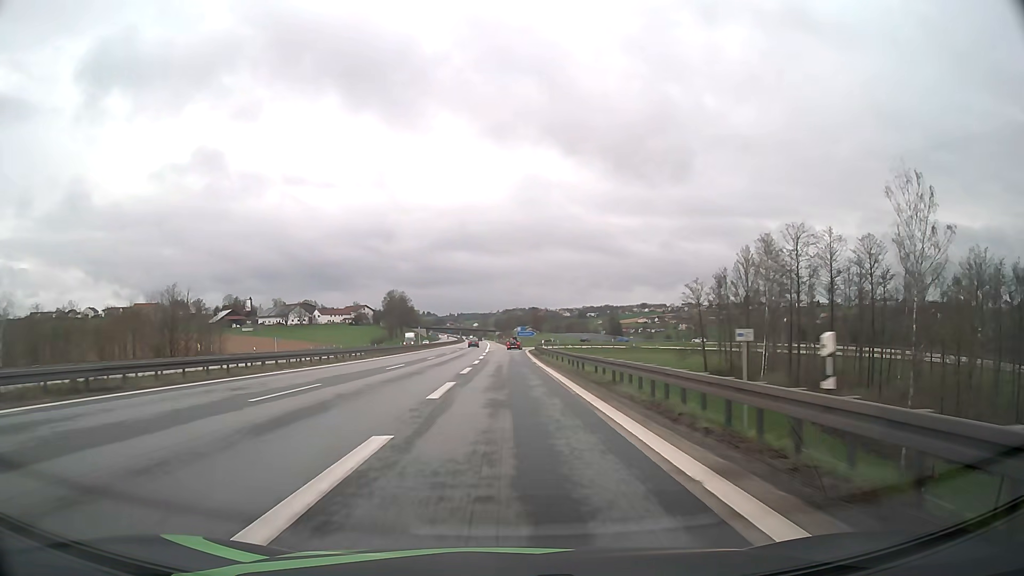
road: motorway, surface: asphalt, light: Day
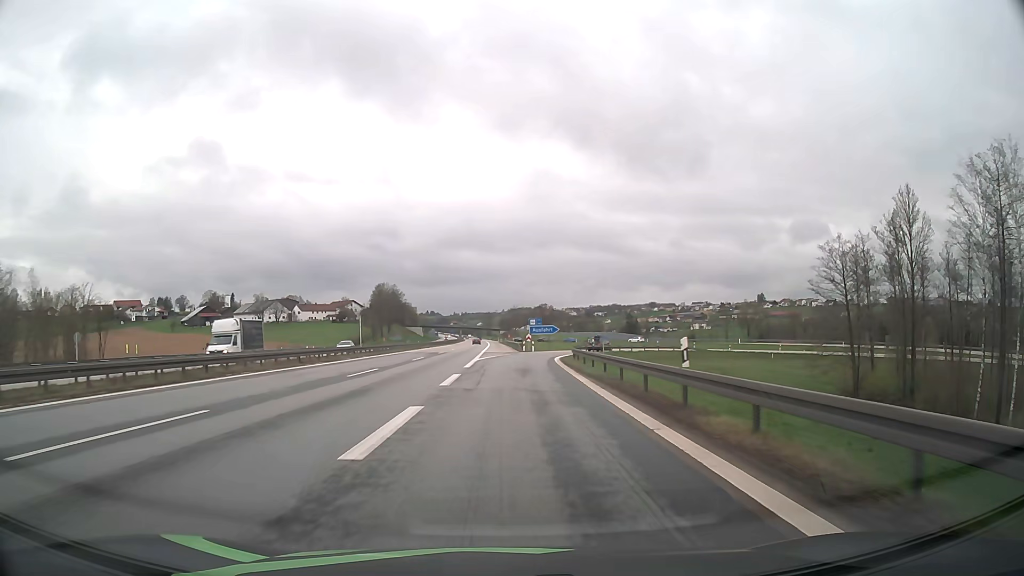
(-0.2, +44.0) m; 0°
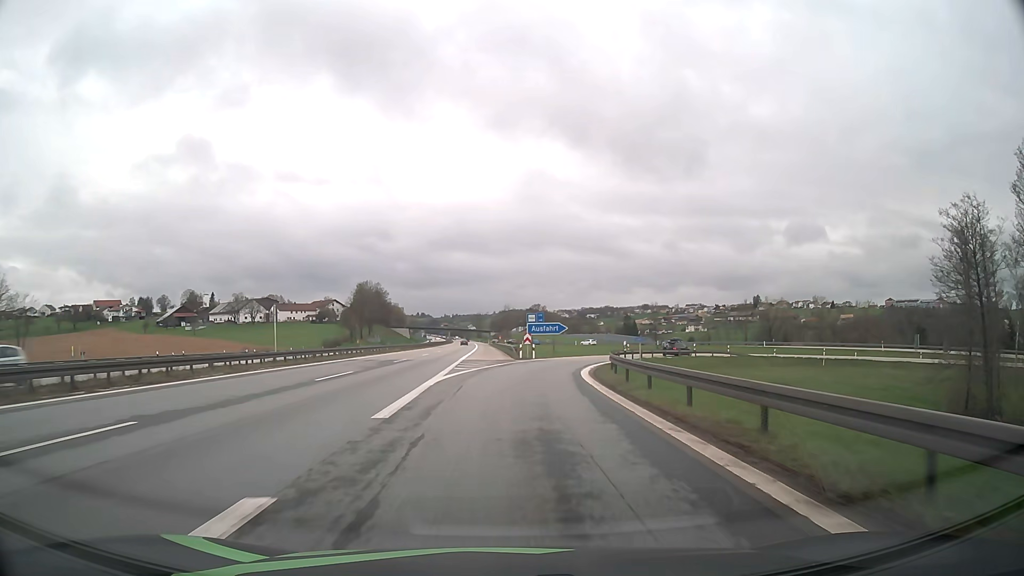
(+0.1, +20.0) m; +1°
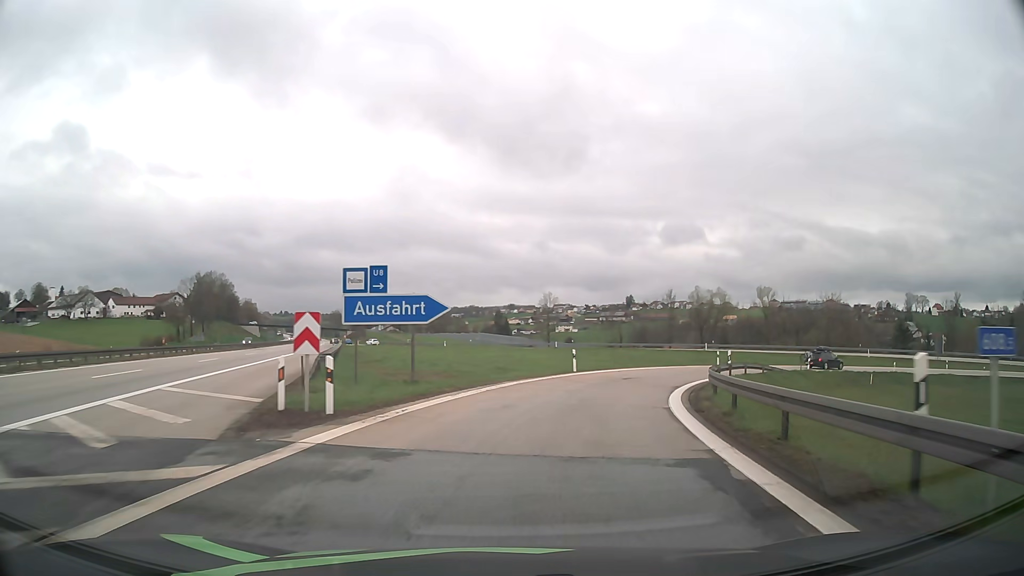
(+2.2, +35.9) m; +11°
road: motorway_link
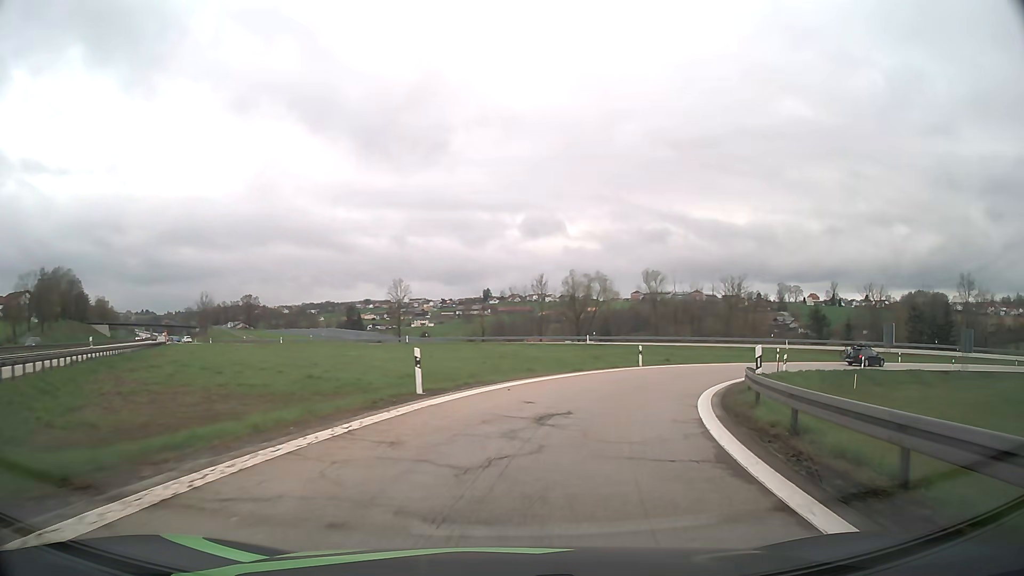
(+1.8, +16.3) m; +12°
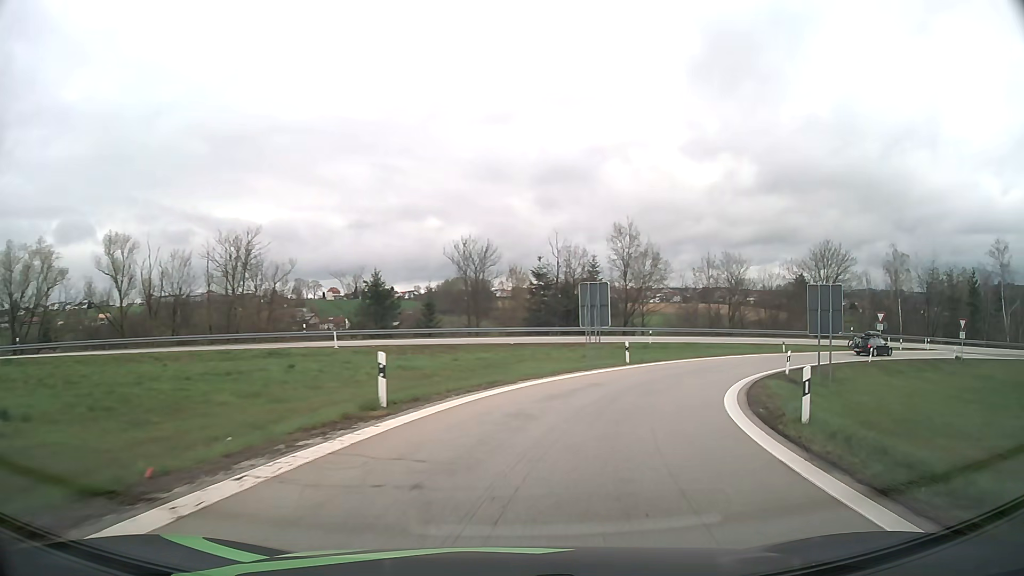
(+12.8, +35.9) m; +41°
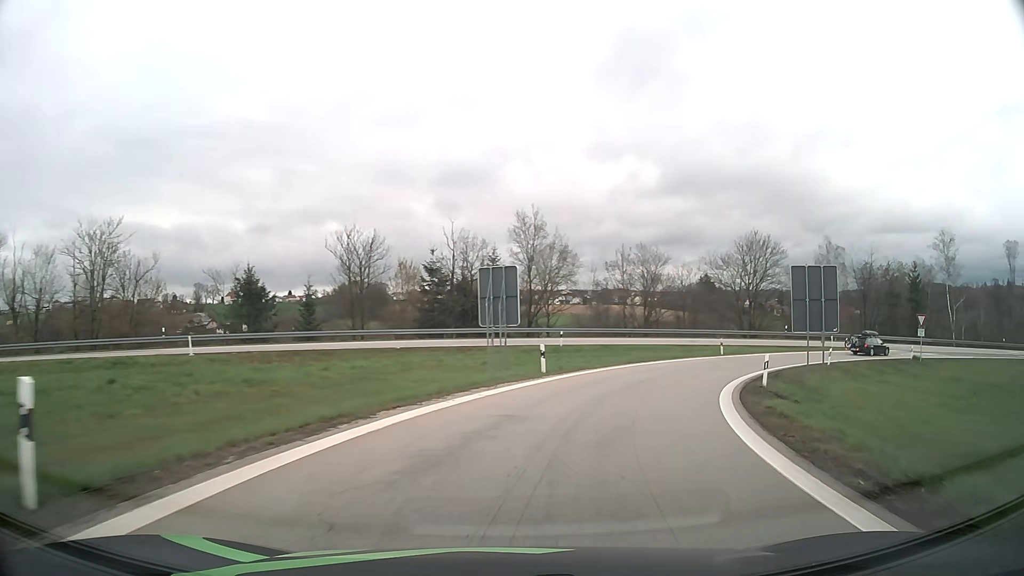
(+0.6, +7.5) m; +9°
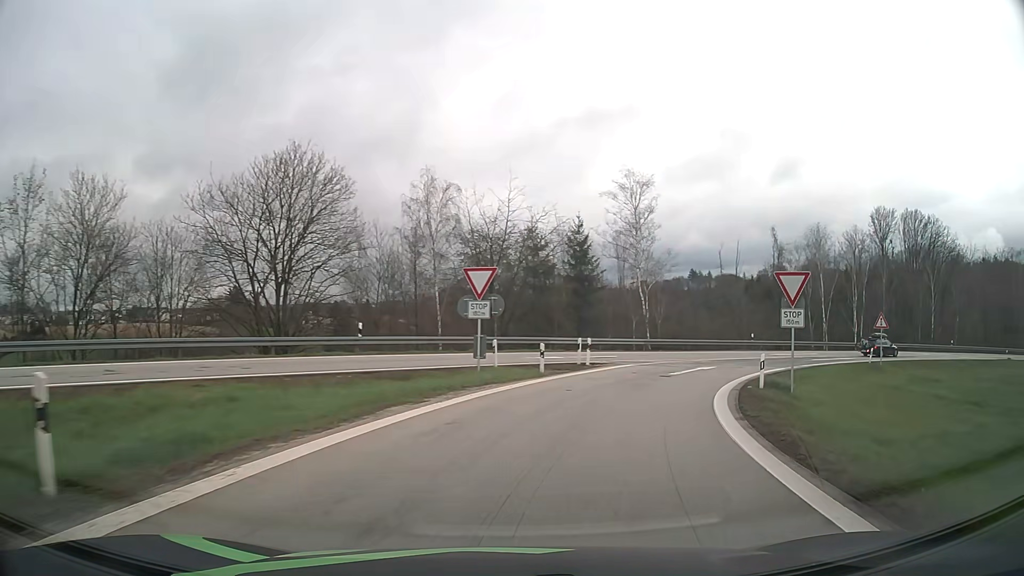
(+12.9, +34.2) m; +41°
(+1, +10) (+4, +20) (+8, +28) (+15, +36) (+22, +43) (+31, +48) (+40, +52) (+49, +55) (+59, +57) (+69, +58) m
